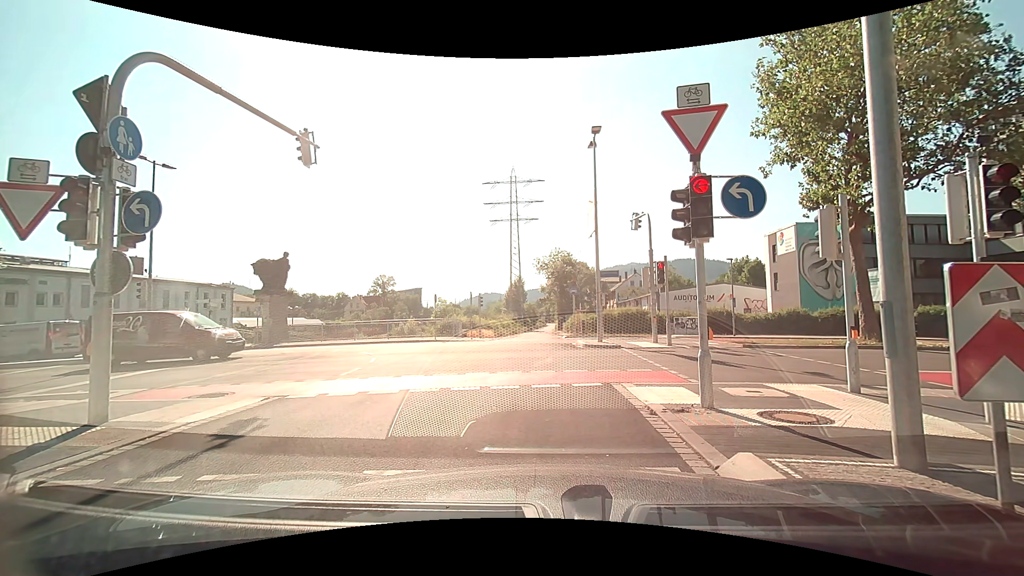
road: trunk_link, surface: asphalt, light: Day
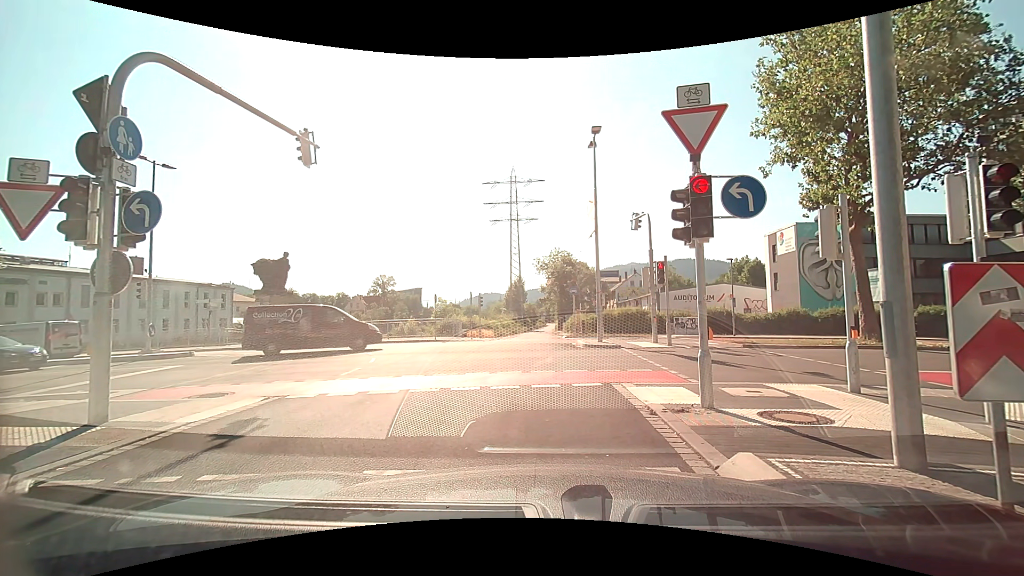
(0.0, 0.0) m; 0°
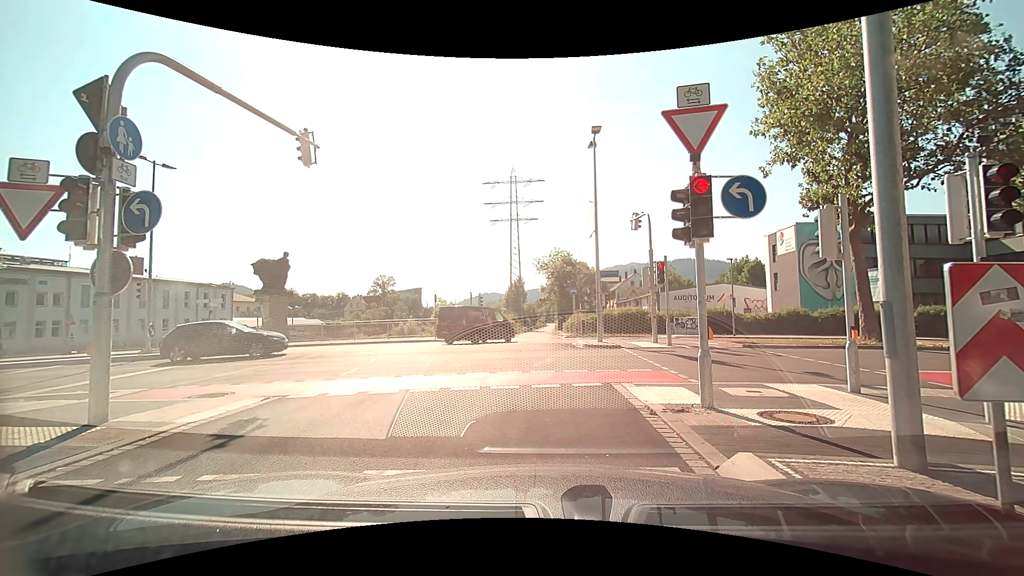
(0.0, 0.0) m; 0°
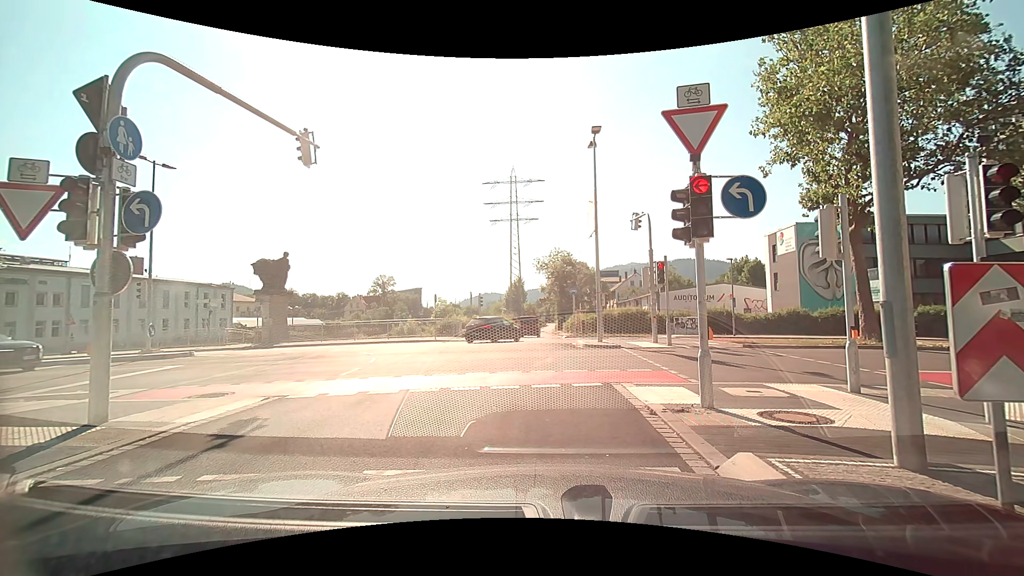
(0.0, 0.0) m; 0°
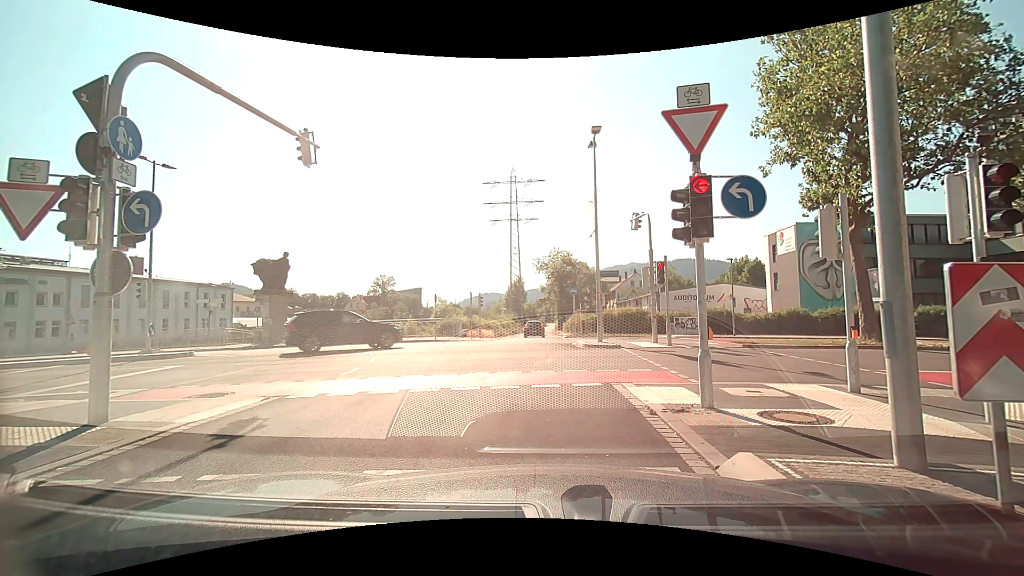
(0.0, 0.0) m; 0°
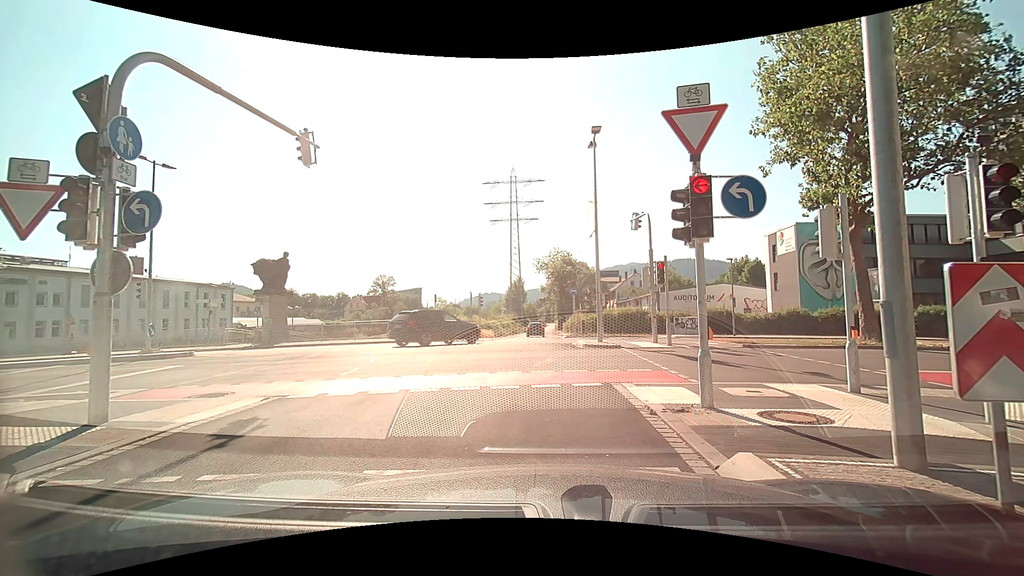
(0.0, 0.0) m; 0°
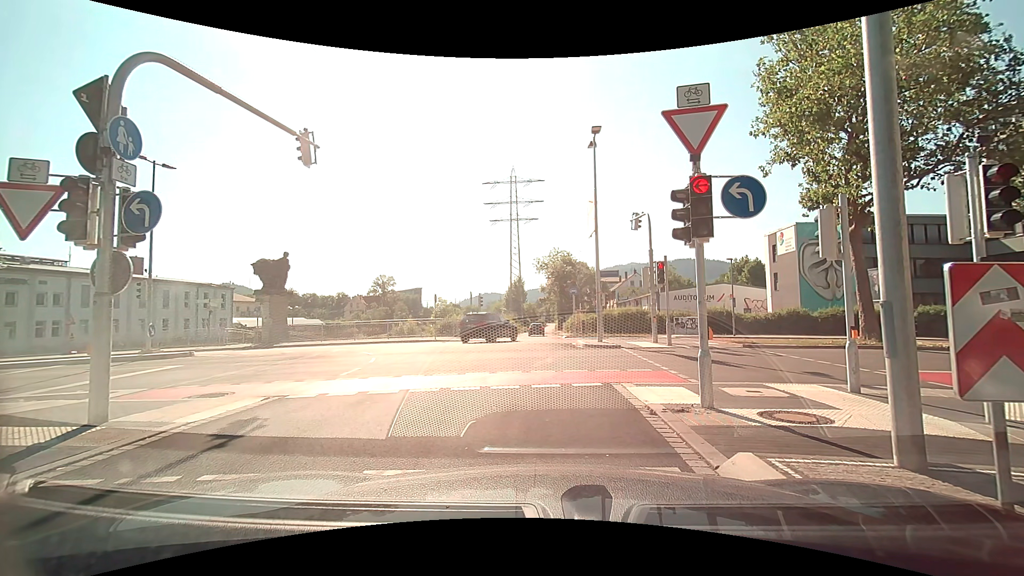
(0.0, 0.0) m; 0°
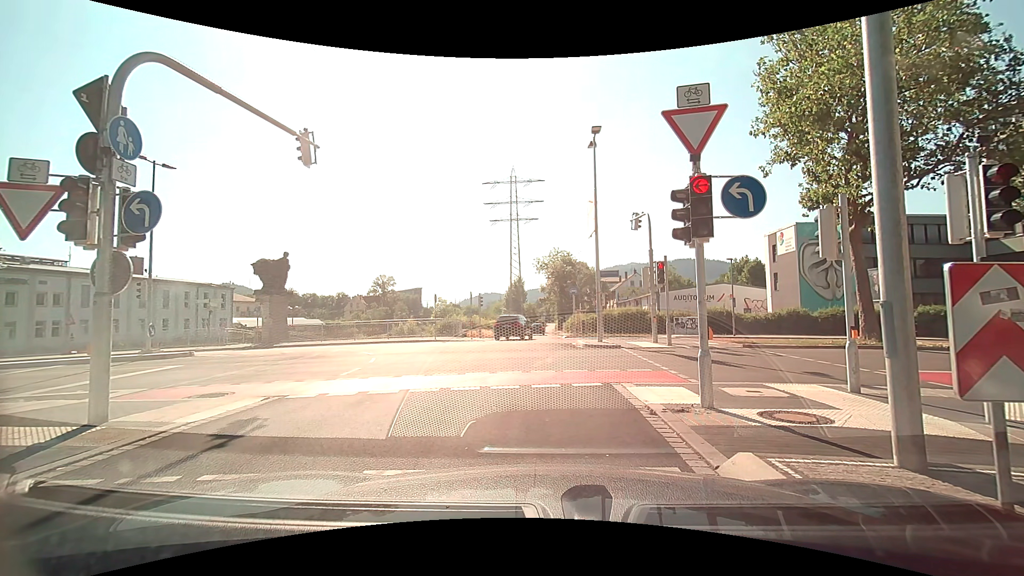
(0.0, 0.0) m; 0°
